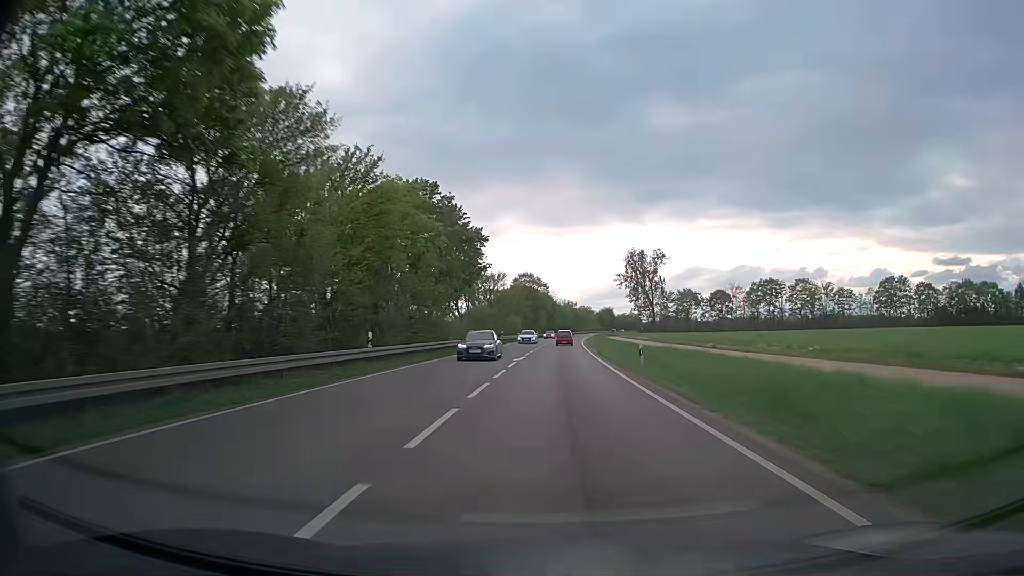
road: trunk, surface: asphalt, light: Day
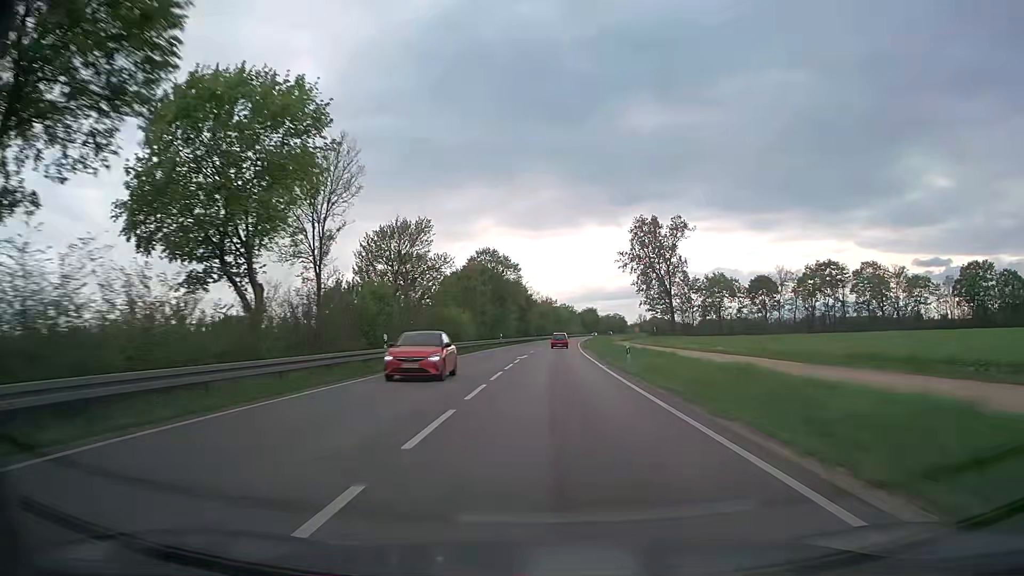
(+0.9, +47.7) m; +2°
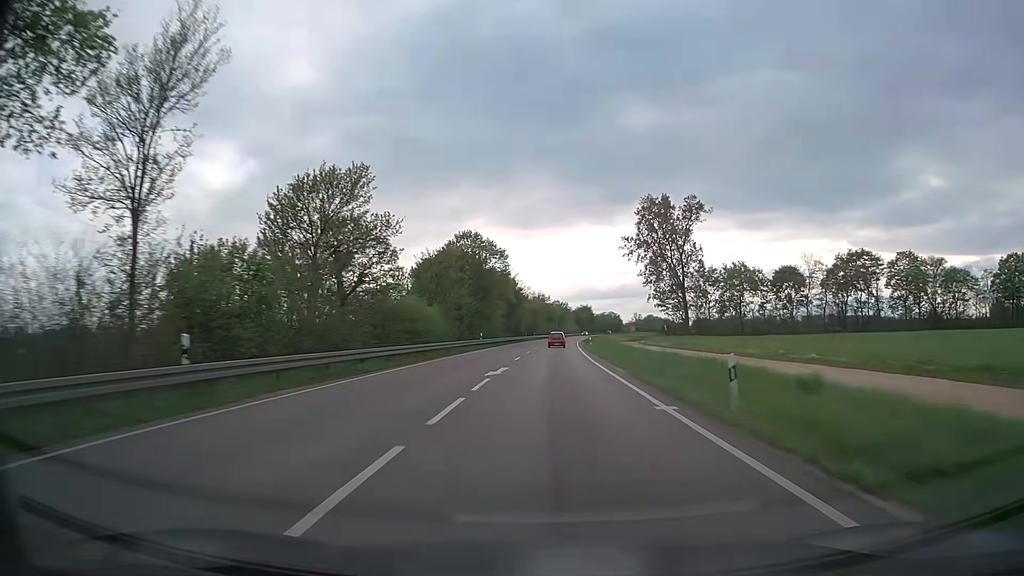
(+0.1, +15.9) m; 0°
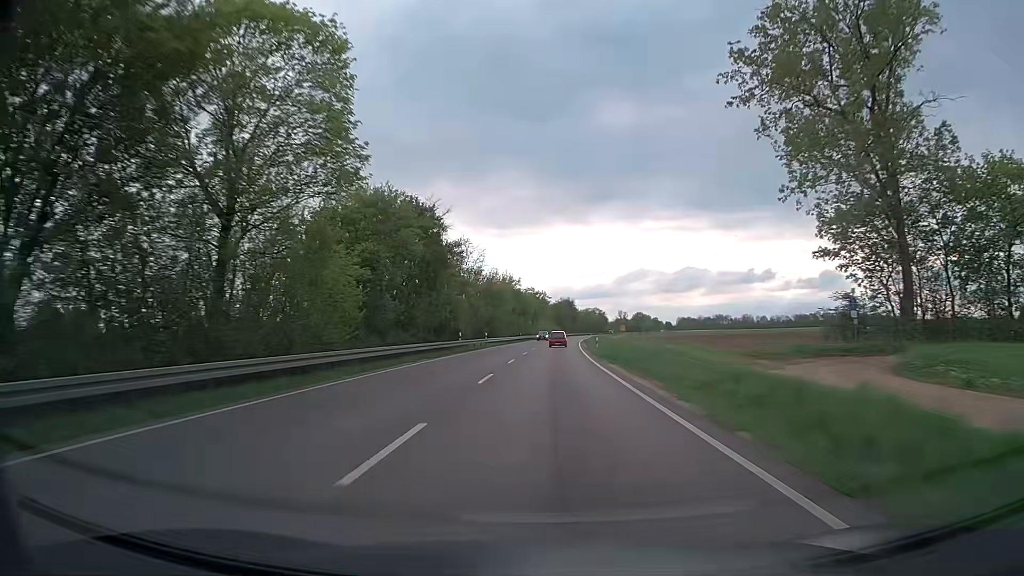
(+1.4, +63.6) m; +2°
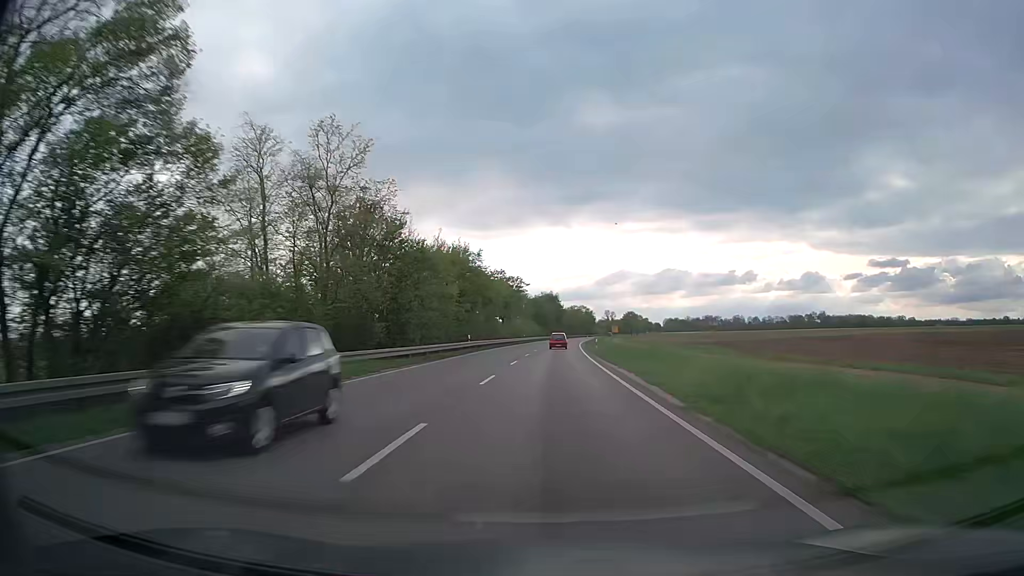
(+0.8, +47.6) m; +2°
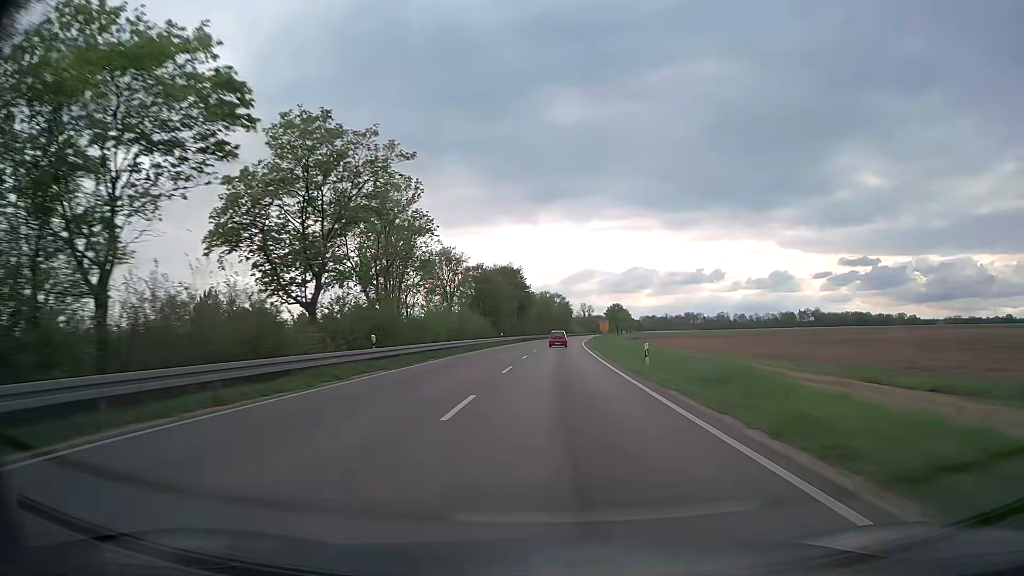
(+1.9, +79.2) m; +3°
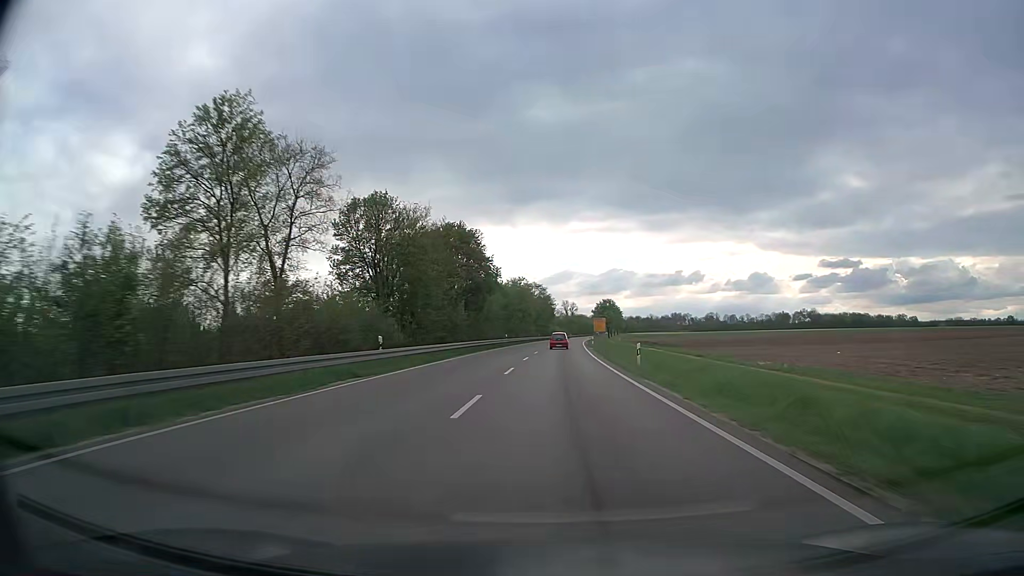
(+0.8, +47.3) m; +2°
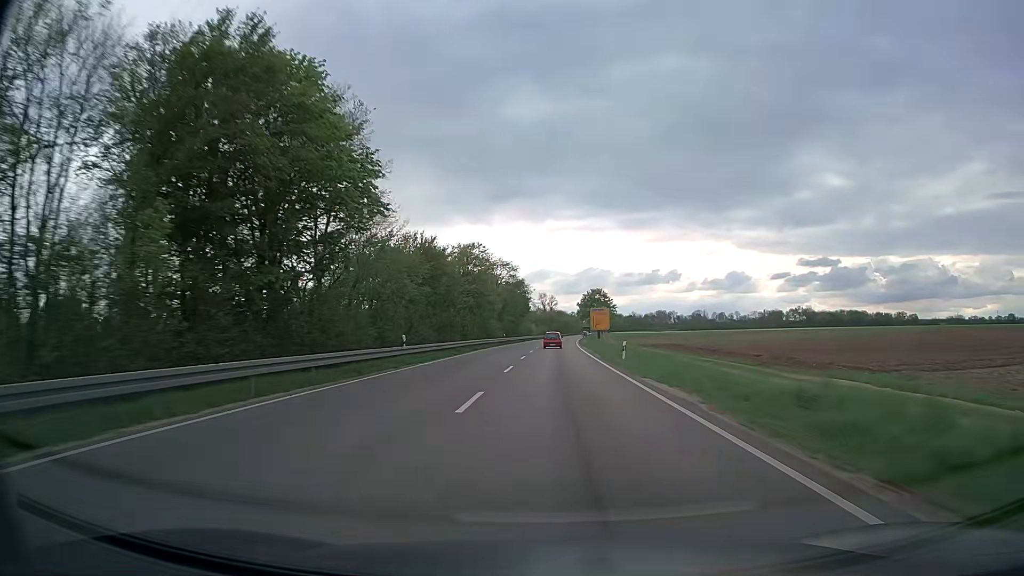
(+0.9, +47.1) m; +2°
(0, +10) (0, +20) (0, +30) (+1, +40) (+1, +50) (+1, +60) (+1, +70) (+2, +80) (+2, +90) (+3, +100) m
